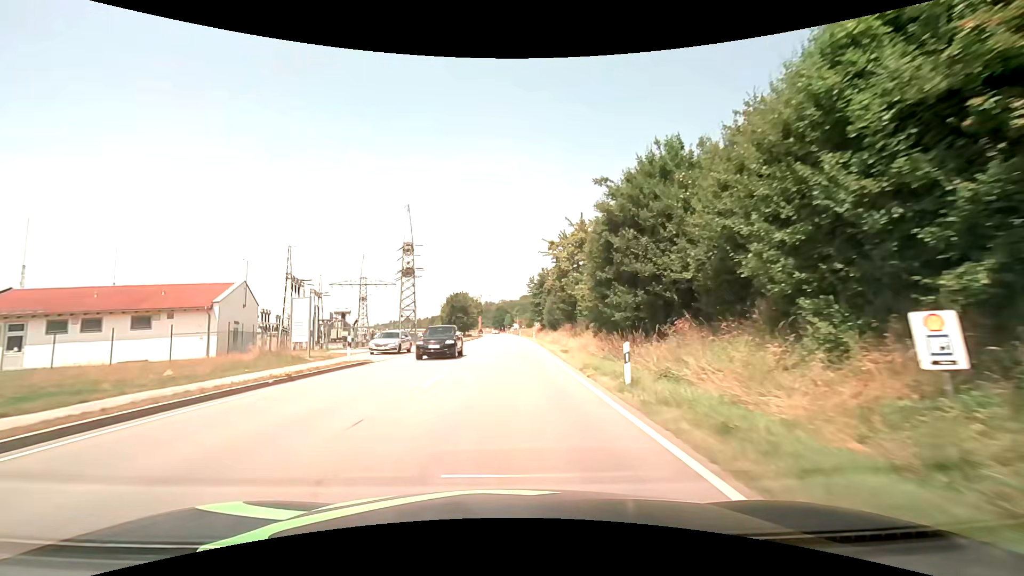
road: primary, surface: asphalt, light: Day
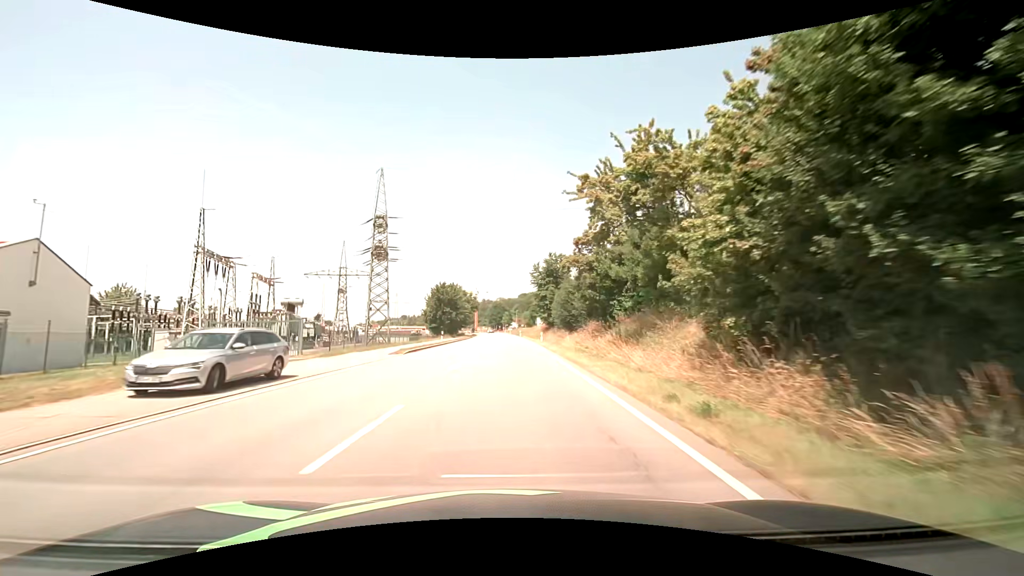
(0.0, +19.2) m; 0°
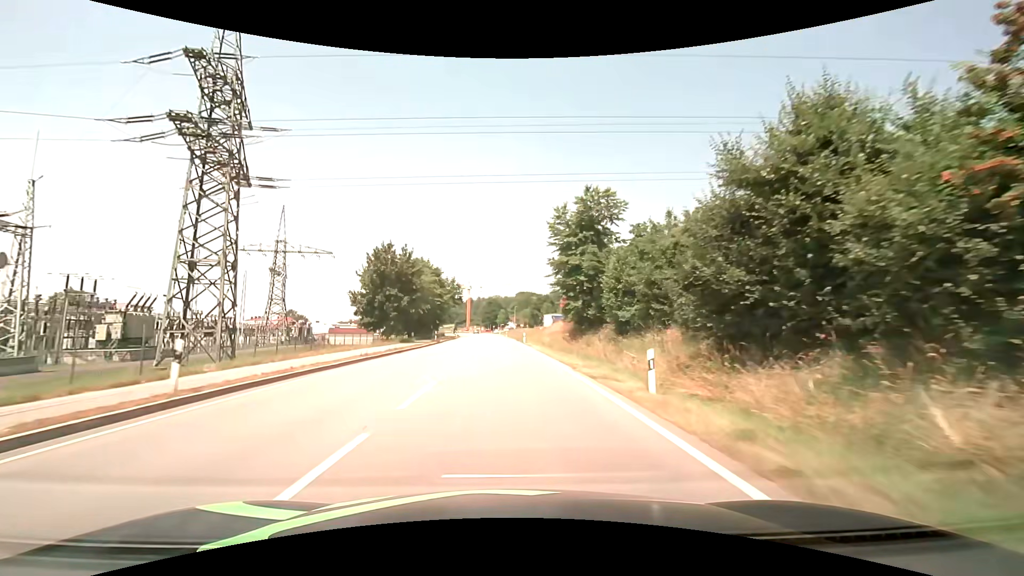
(+0.1, +39.0) m; 0°
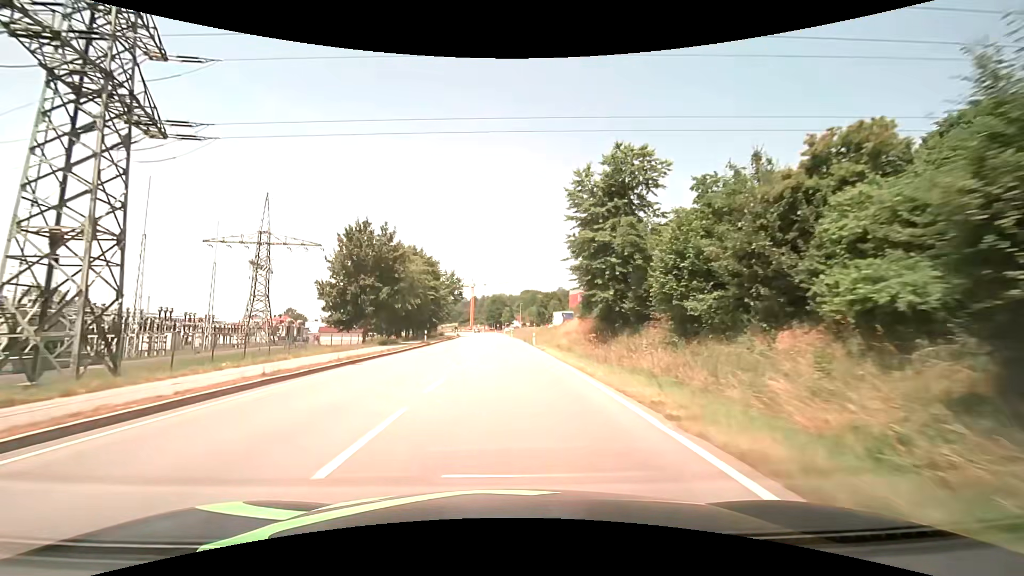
(0.0, +9.9) m; -1°
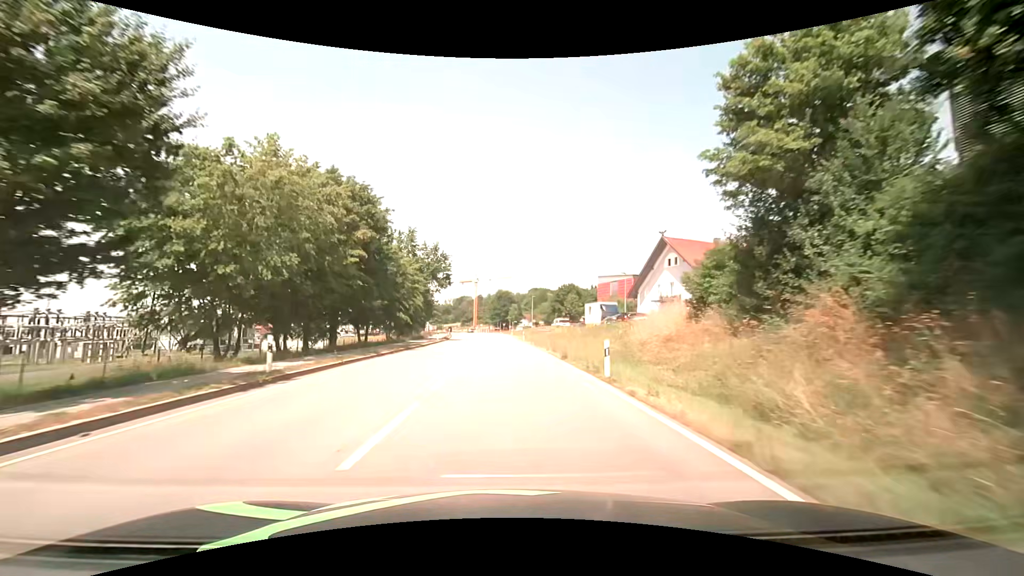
(-0.1, +29.9) m; -1°
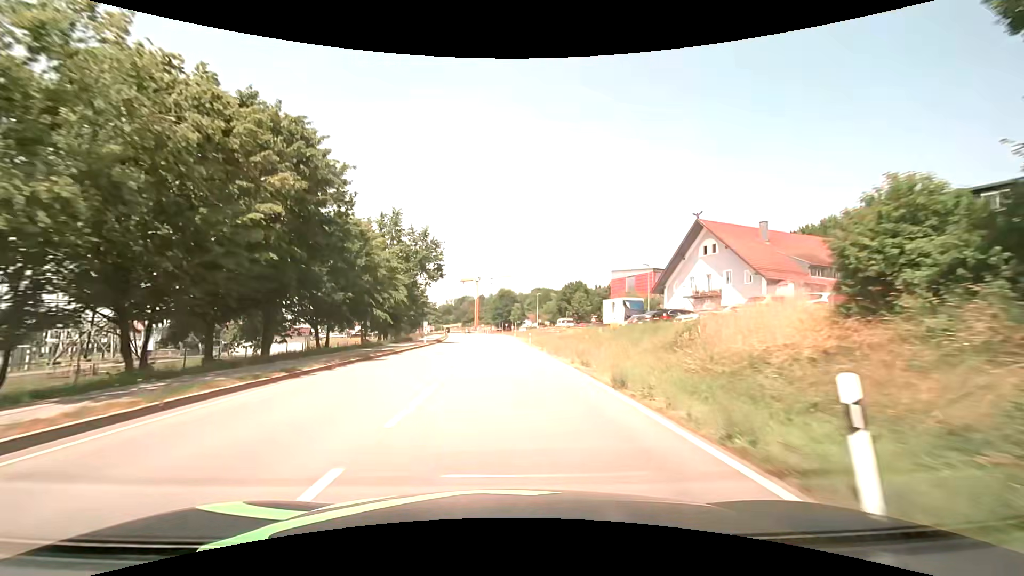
(0.0, +10.1) m; 0°
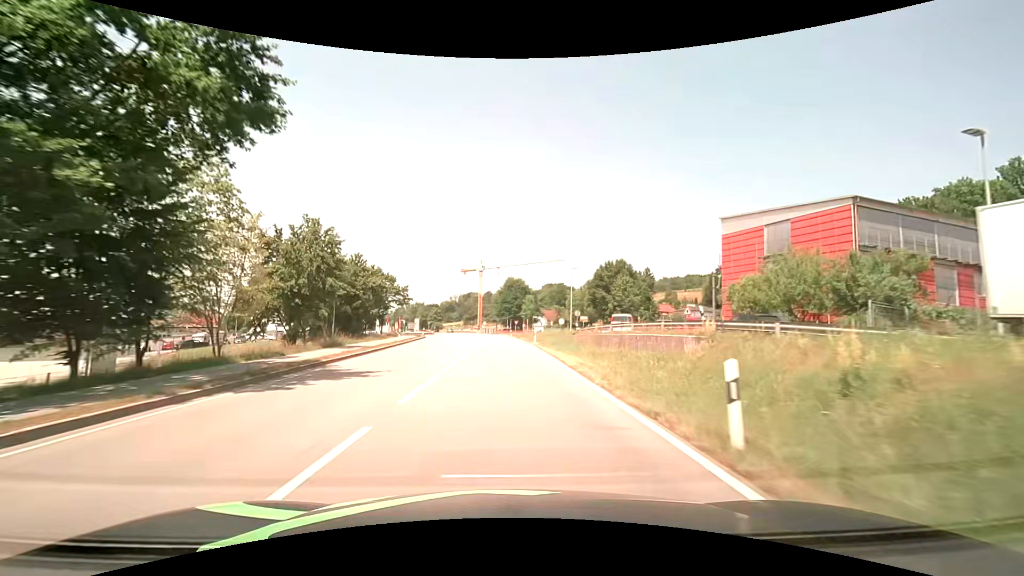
(-0.7, +40.2) m; -1°
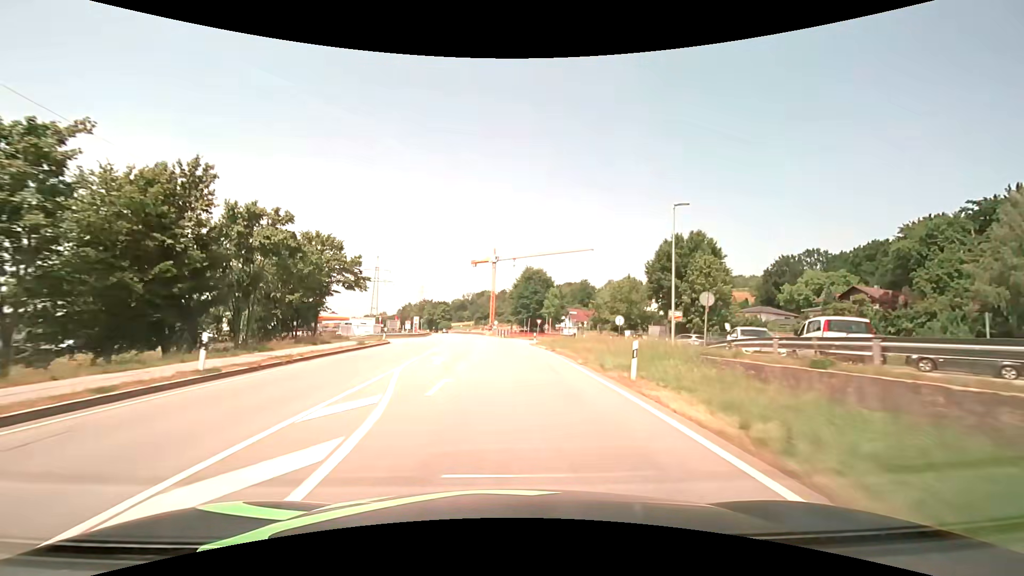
(-0.5, +29.9) m; -2°
(0, +10) (0, +20) (0, +30) (-1, +40) (-1, +50) (-2, +60) (-2, +70) (-3, +80) (-4, +90) (-6, +100) m
